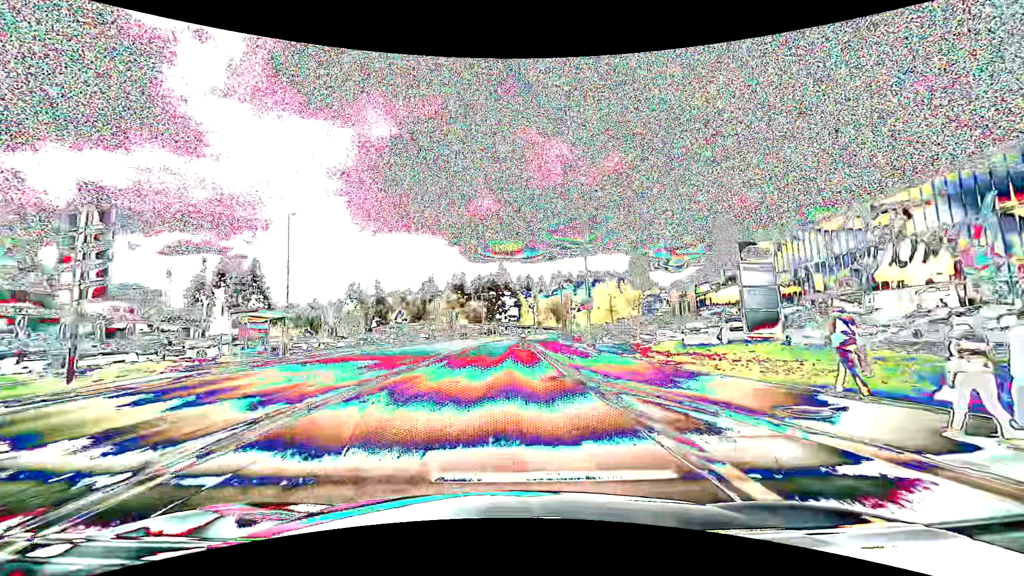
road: secondary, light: Day
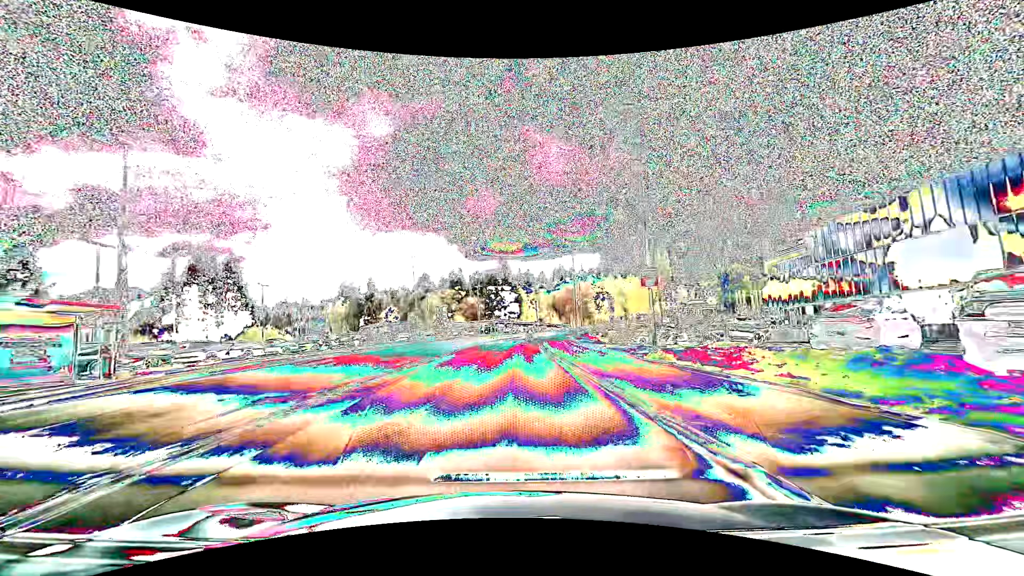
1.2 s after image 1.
(0.0, +15.2) m; 0°
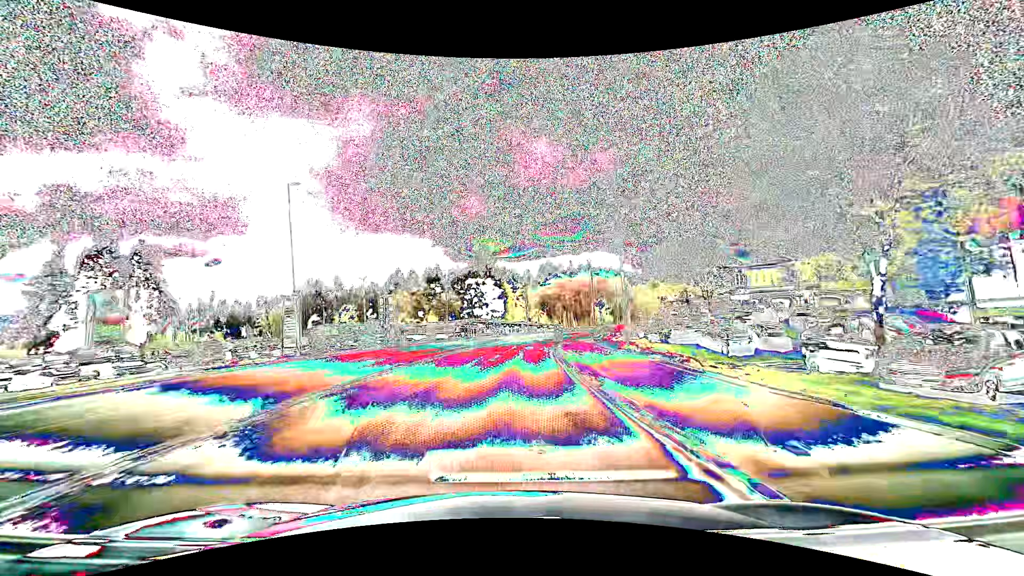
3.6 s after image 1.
(+0.4, +30.5) m; +2°
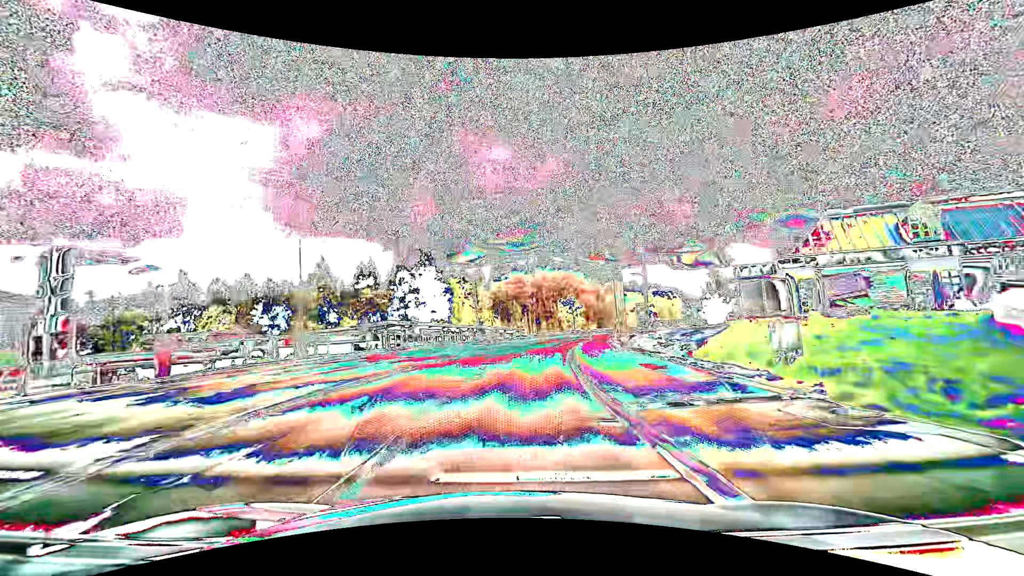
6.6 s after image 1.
(+1.6, +38.1) m; +5°
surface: asphalt
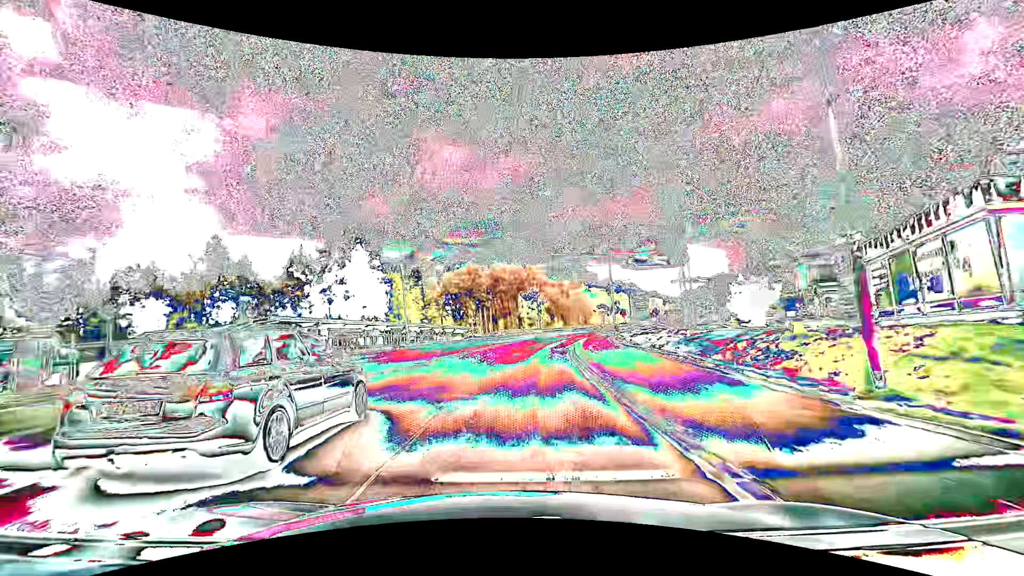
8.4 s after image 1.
(+0.9, +22.8) m; +5°
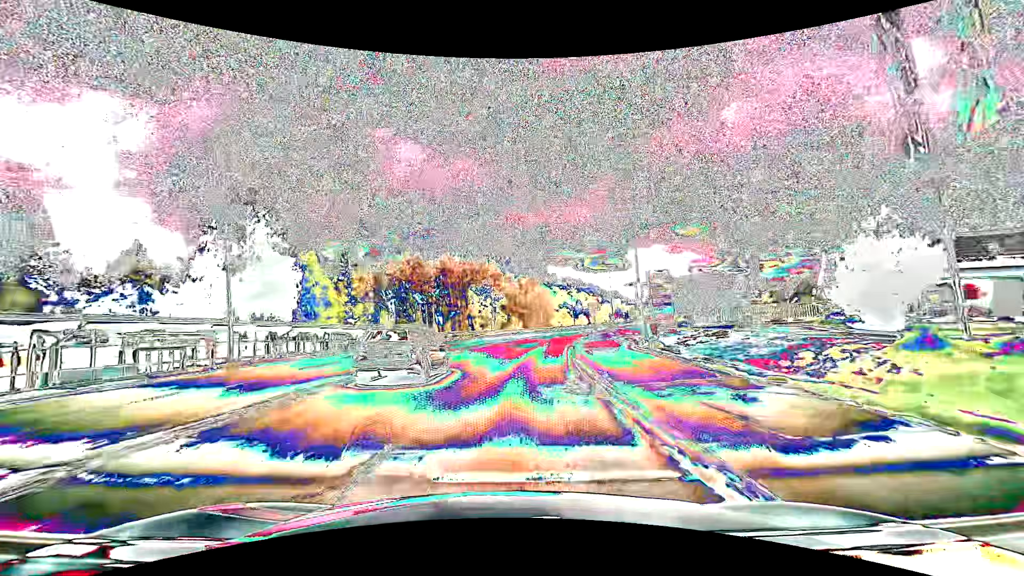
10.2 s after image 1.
(+1.2, +22.9) m; +5°
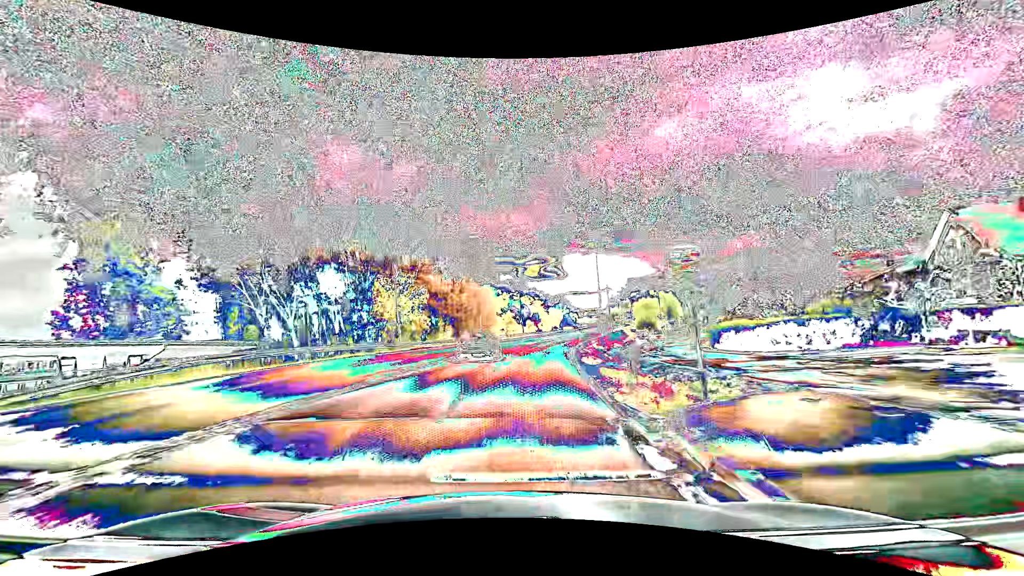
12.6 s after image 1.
(+1.8, +30.4) m; +7°
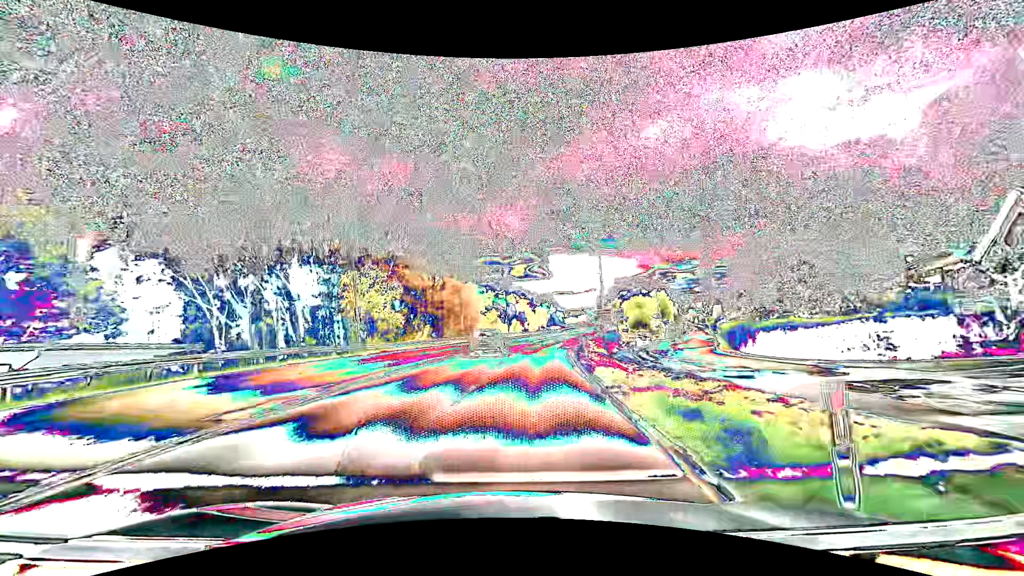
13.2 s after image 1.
(+0.1, +7.6) m; +2°
(0, +10) (+1, +20) (+2, +30) (+3, +40) (+5, +50) (+7, +59) (+9, +69) (+11, +79) (+14, +89) (+16, +98) m
